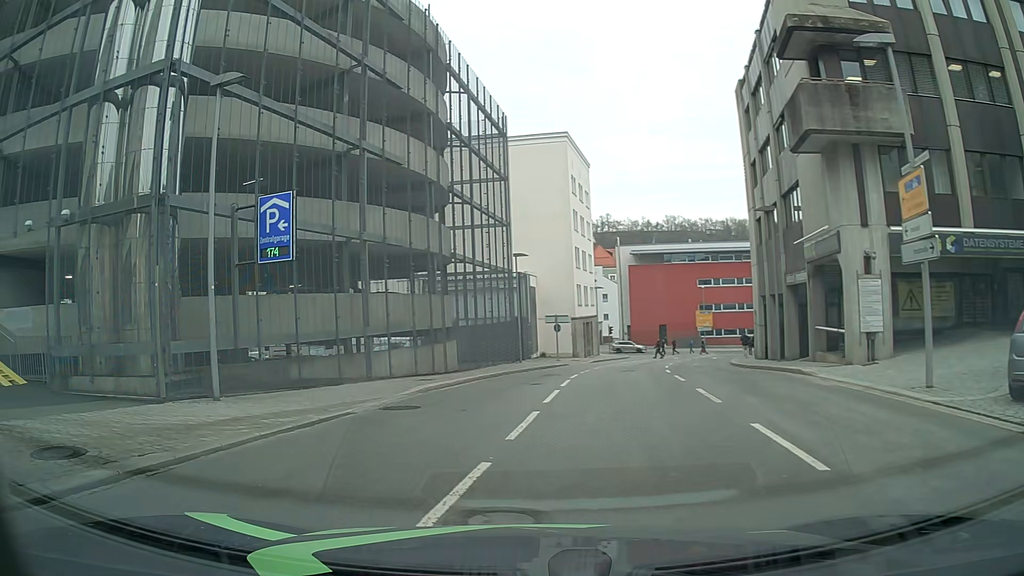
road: service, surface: asphalt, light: Day
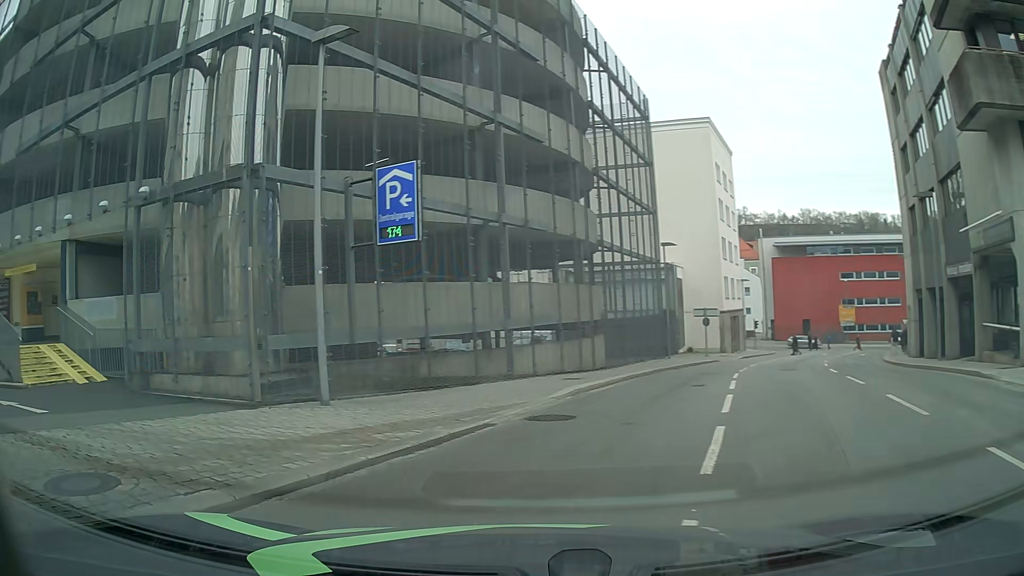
(-0.2, +2.2) m; -11°
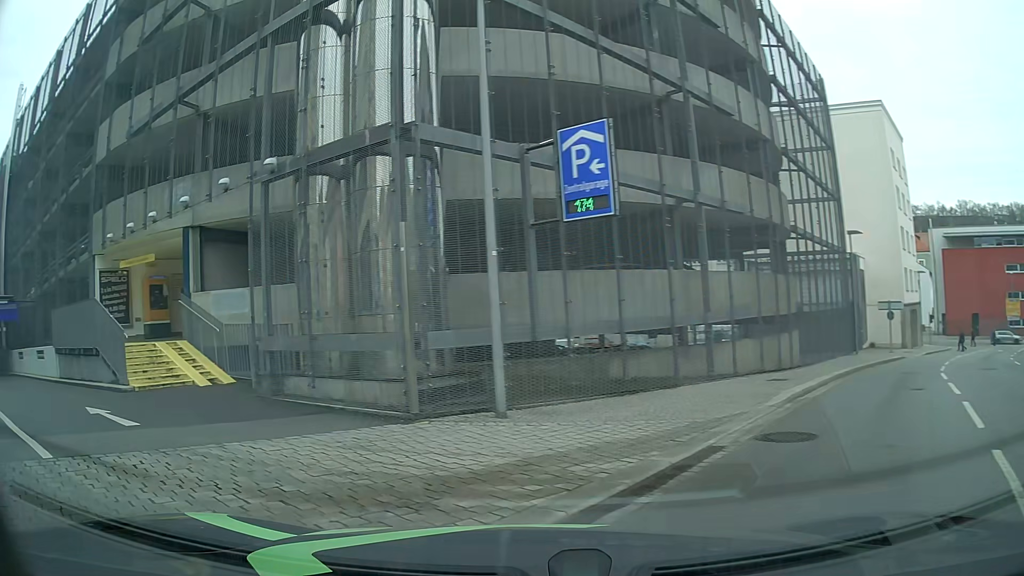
(-0.3, +2.3) m; -15°
